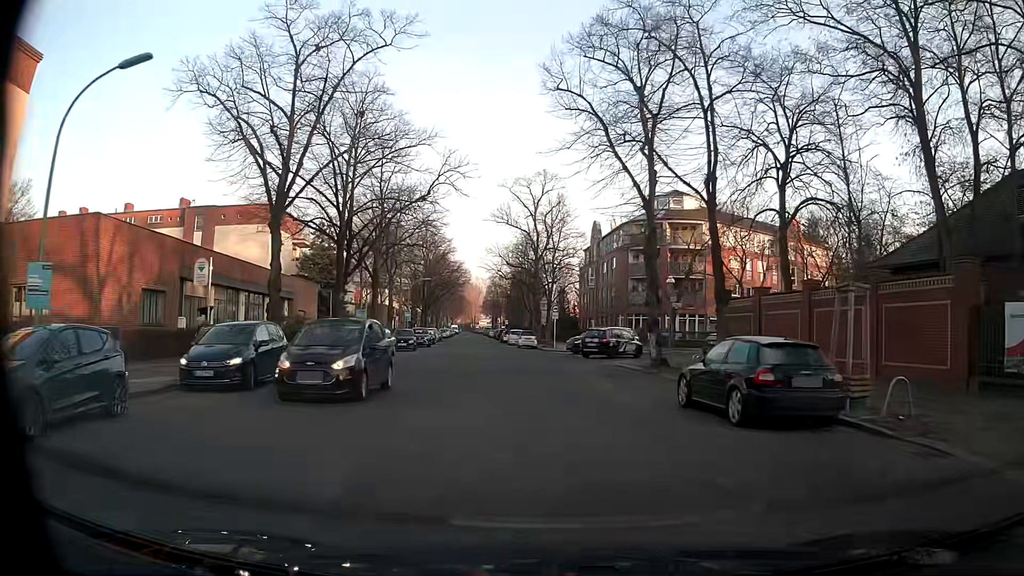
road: residential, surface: asphalt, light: Day
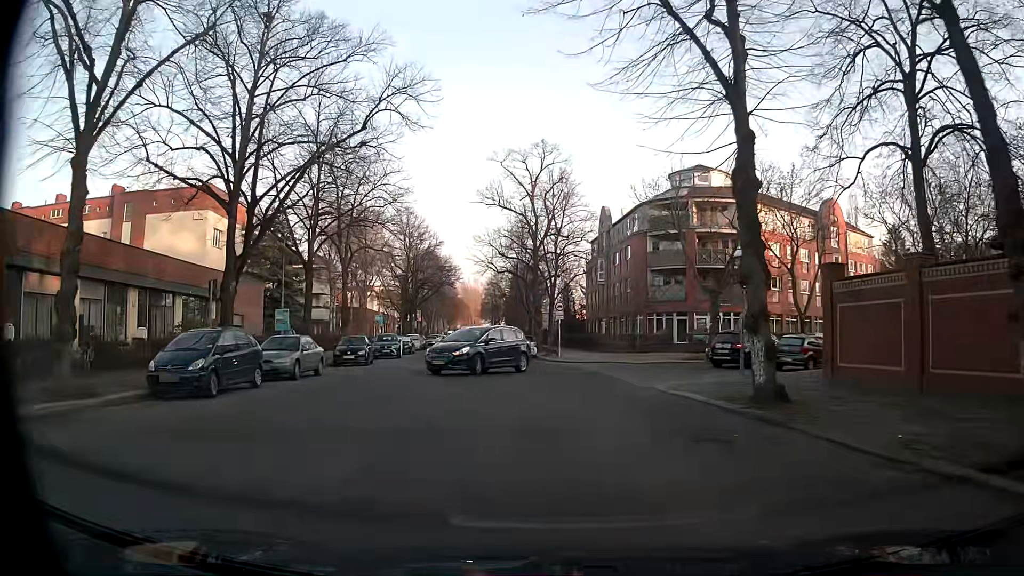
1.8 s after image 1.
(0.0, +12.1) m; -1°
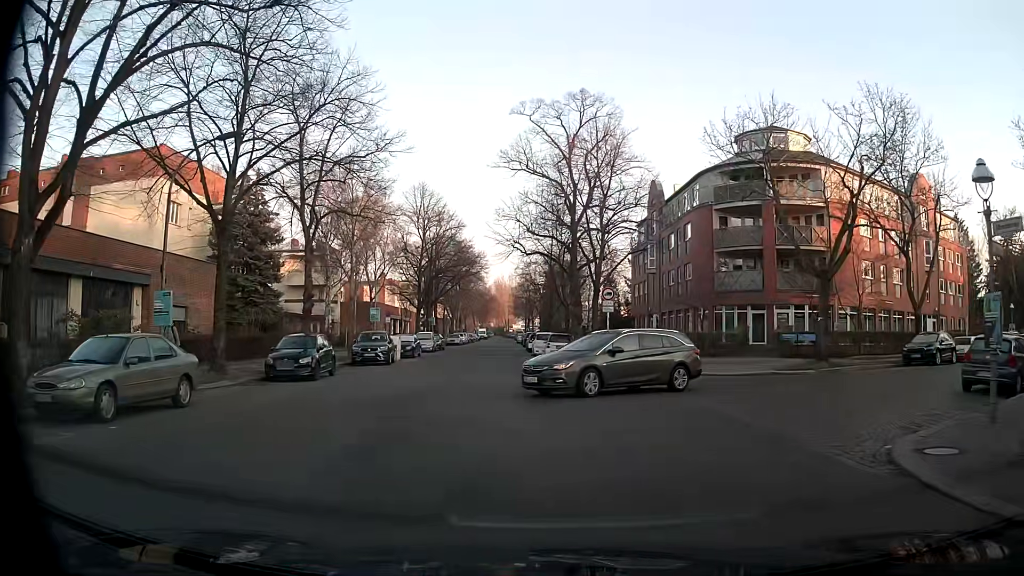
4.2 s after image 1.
(-0.2, +11.1) m; -4°
